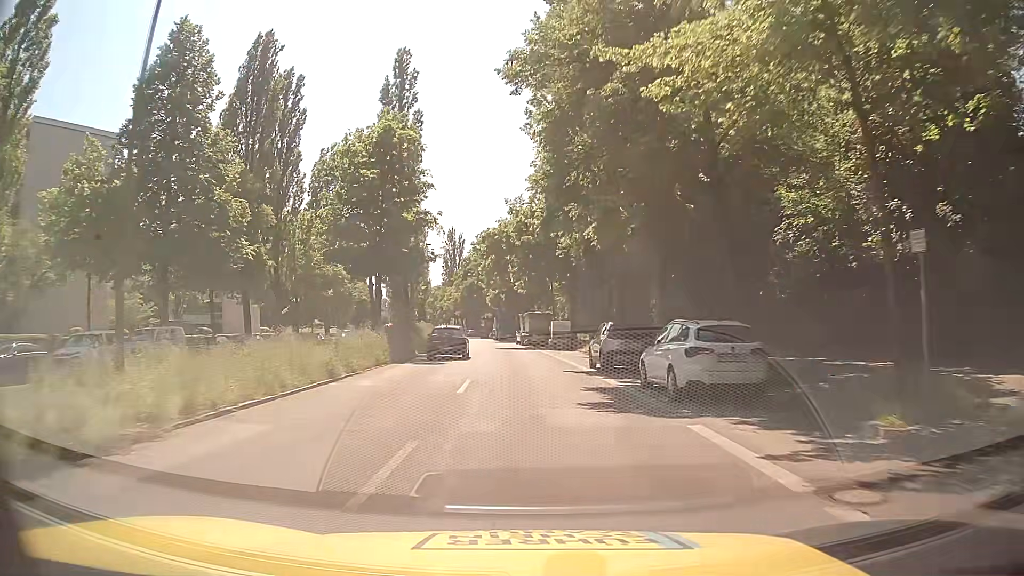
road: secondary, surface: asphalt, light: Day
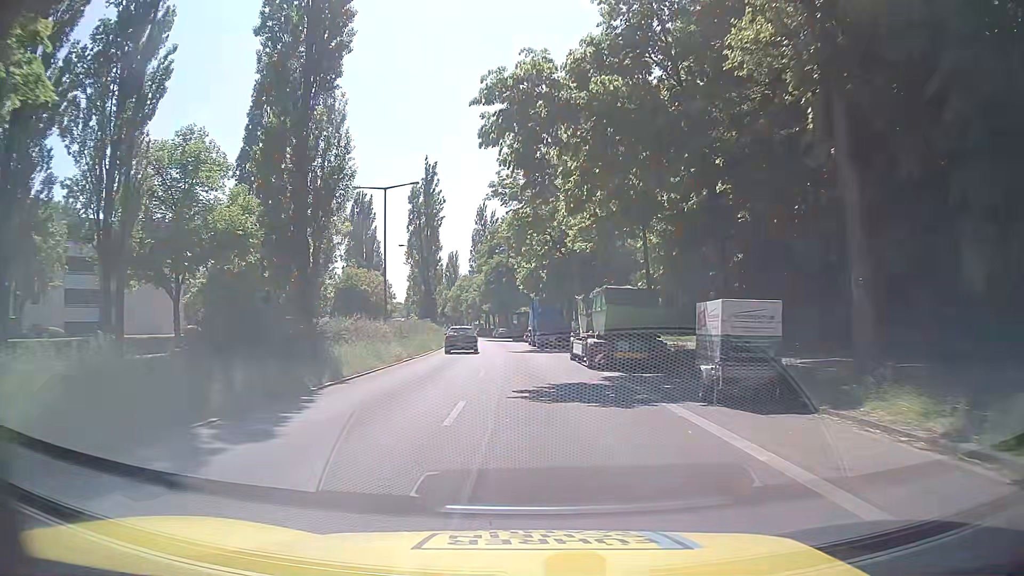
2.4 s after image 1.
(-1.1, +32.0) m; -4°
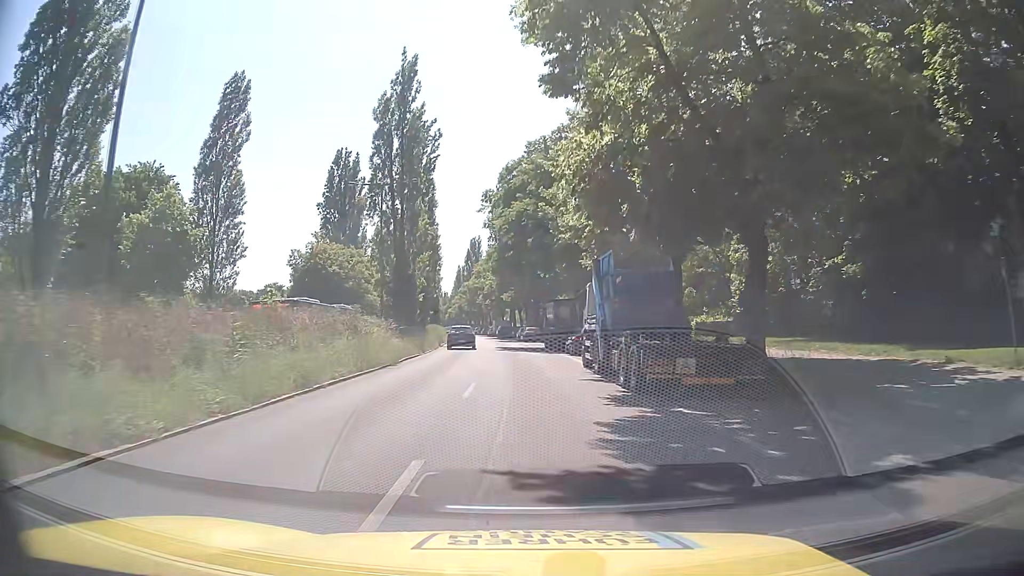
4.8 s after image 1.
(-0.5, +32.7) m; -2°
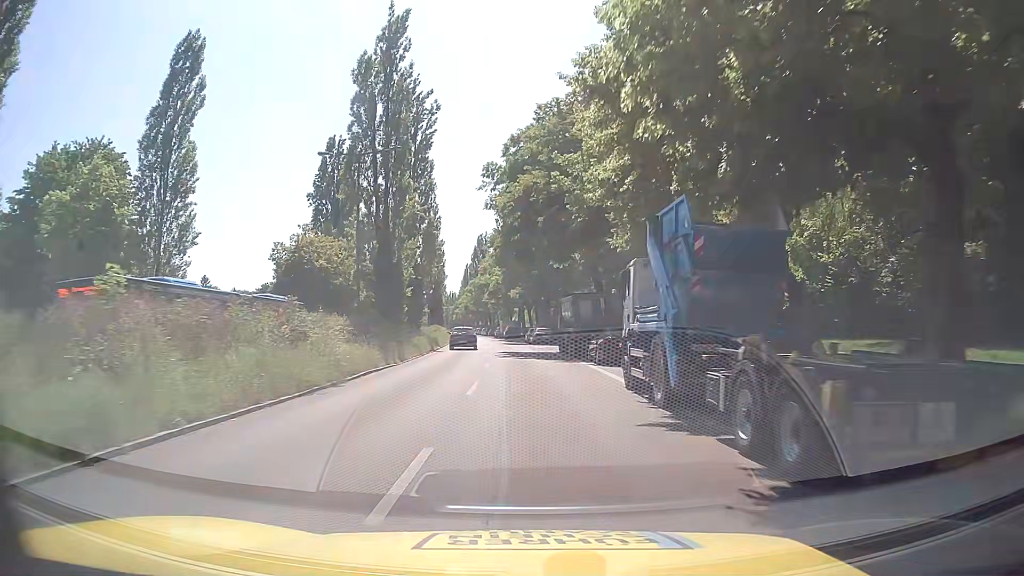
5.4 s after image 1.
(-0.1, +8.3) m; -1°
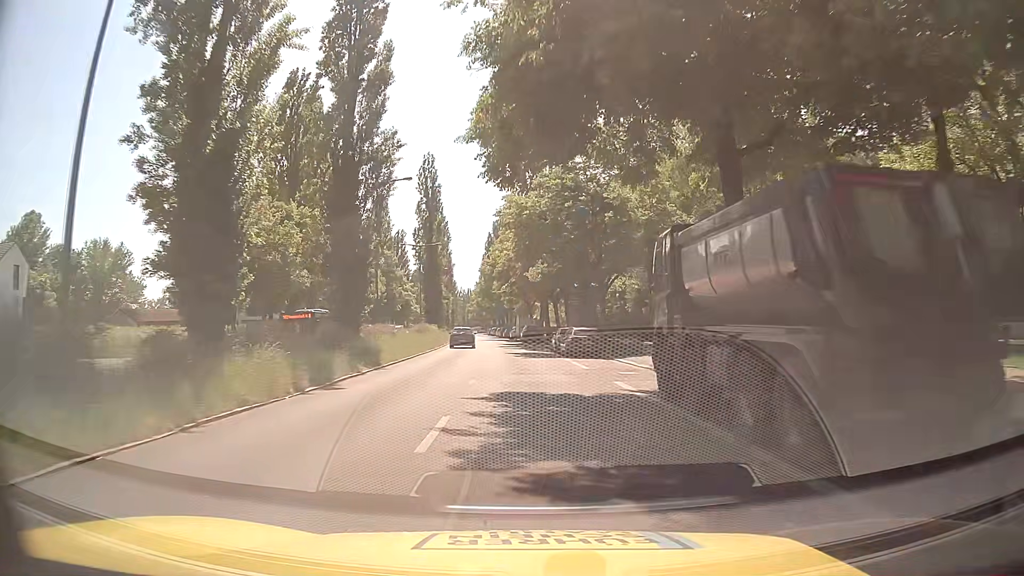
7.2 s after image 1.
(-0.2, +24.4) m; -1°
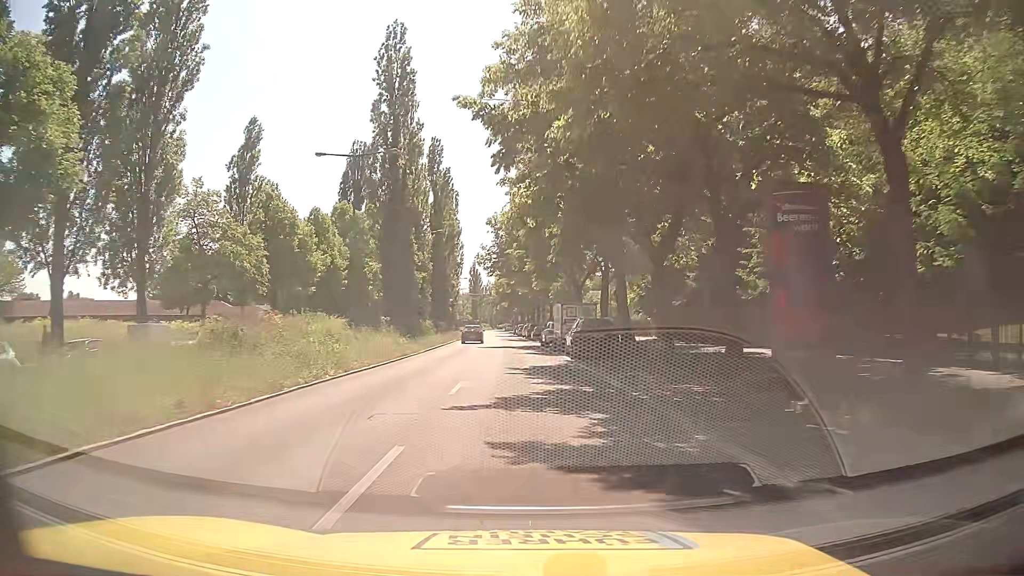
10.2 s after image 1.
(-1.2, +38.9) m; -4°
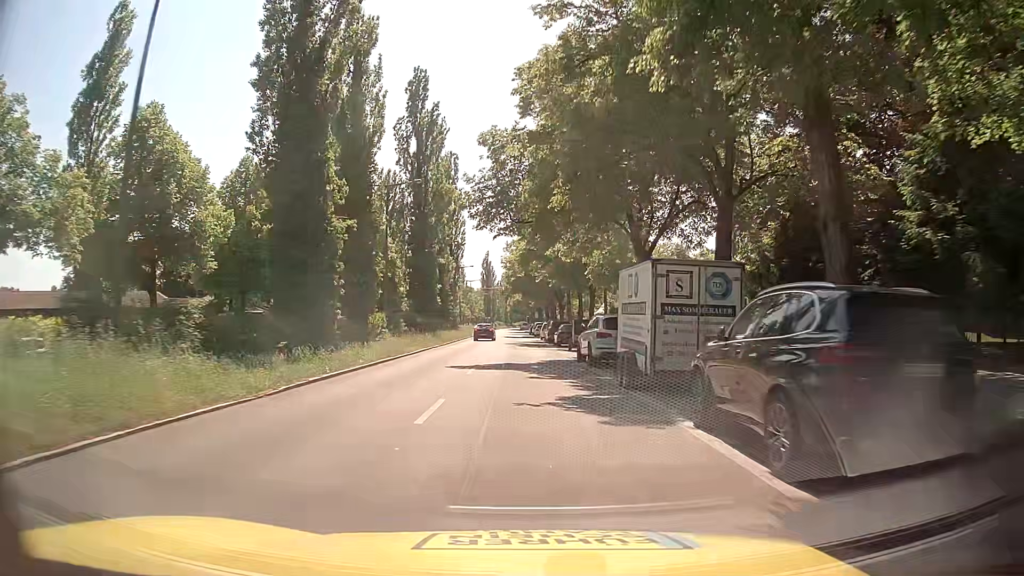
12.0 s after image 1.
(0.0, +22.4) m; +1°
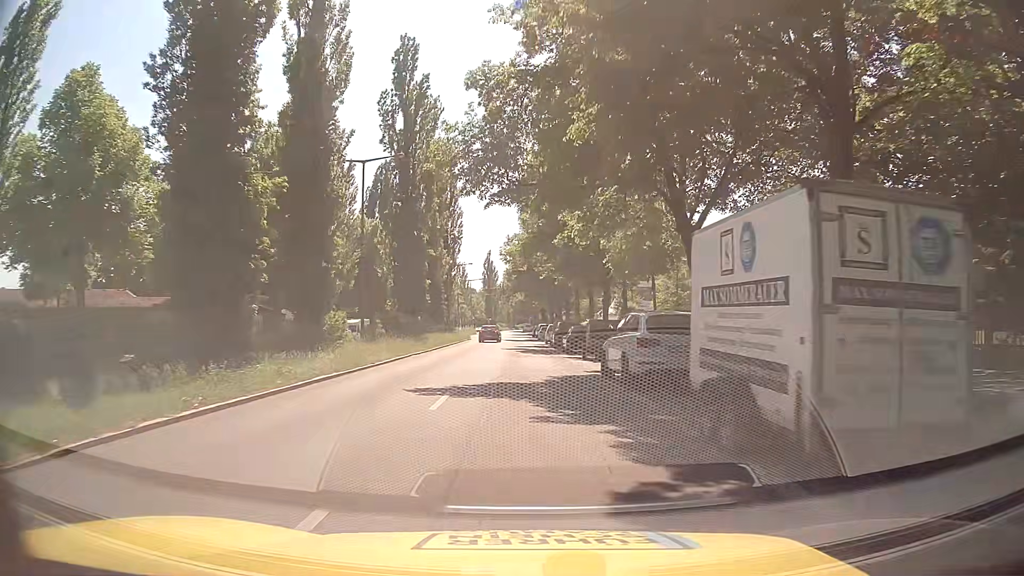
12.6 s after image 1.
(-0.3, +7.3) m; -2°
(0, +10) (0, +20) (0, +30) (0, +40) (0, +50) (0, +60) (0, +70) (-1, +80) (-1, +90) (-1, +100) m
